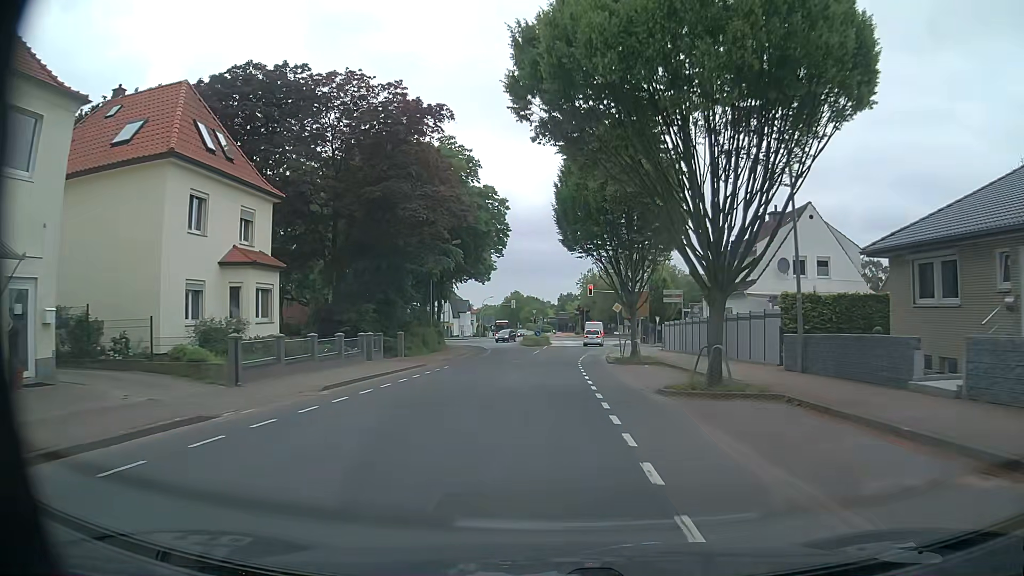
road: unclassified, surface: asphalt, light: Day
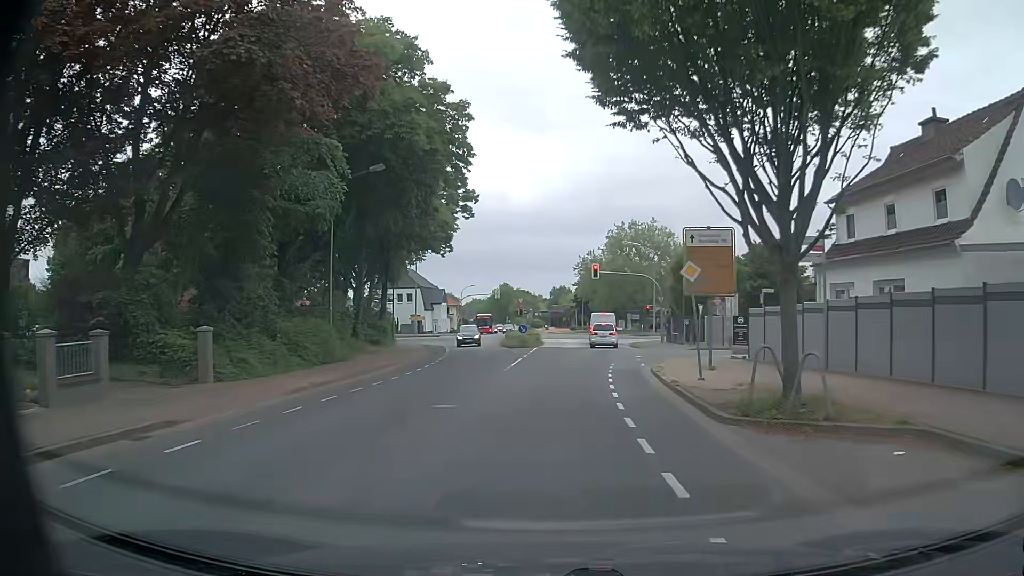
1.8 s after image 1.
(+0.2, +20.4) m; +1°
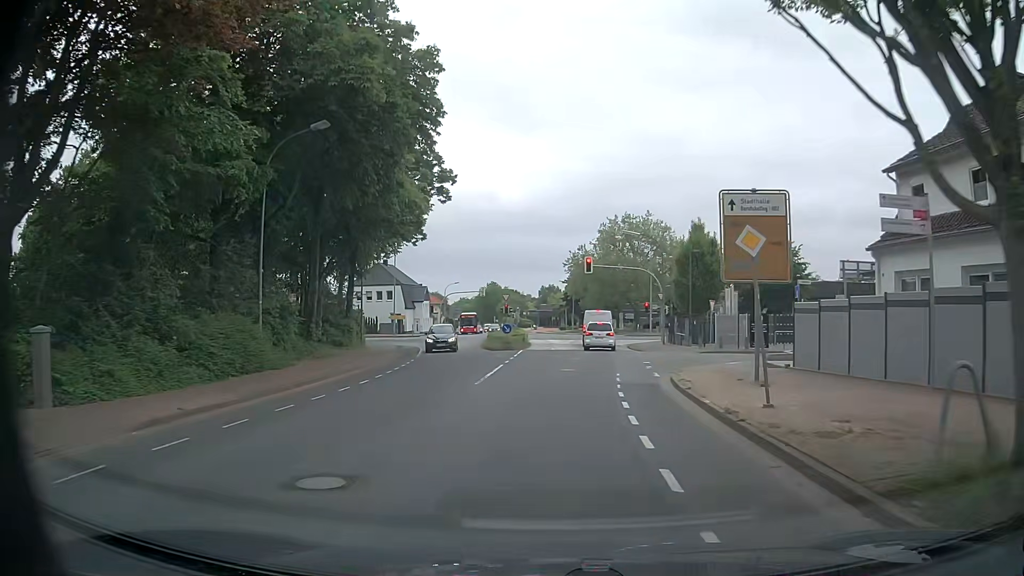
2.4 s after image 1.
(0.0, +5.7) m; +1°
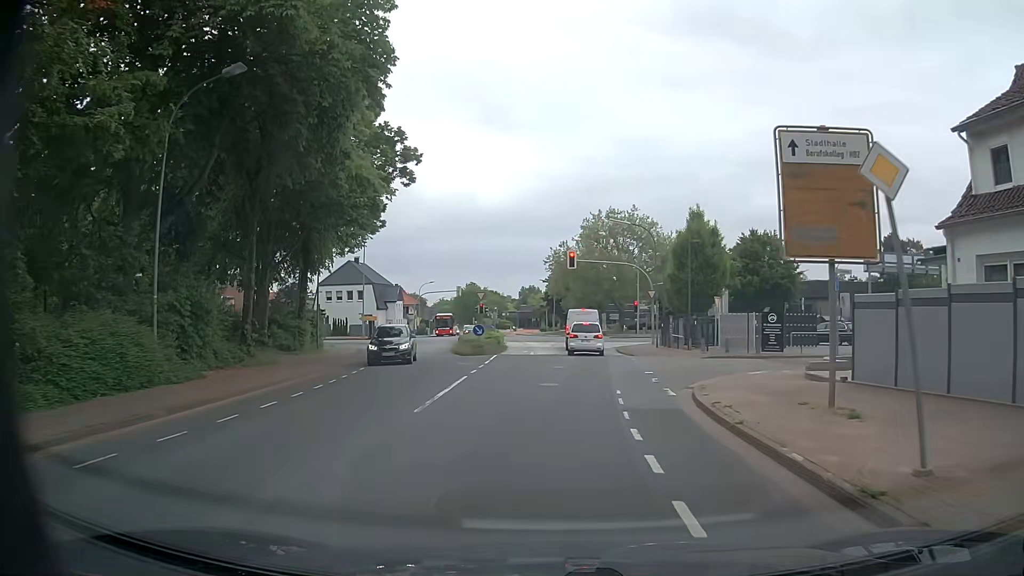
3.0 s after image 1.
(0.0, +5.1) m; +1°
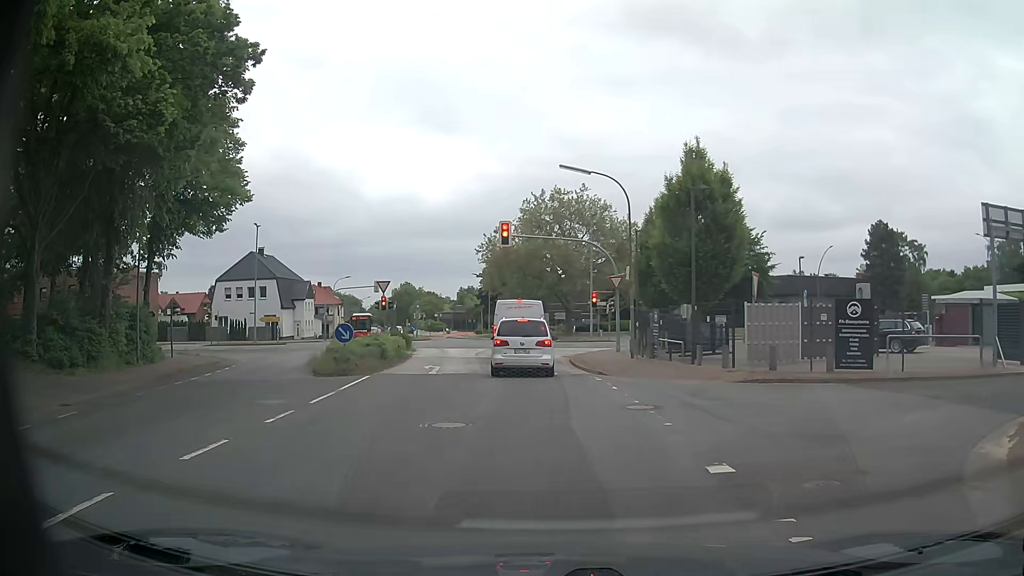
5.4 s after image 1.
(+0.8, +13.4) m; +6°
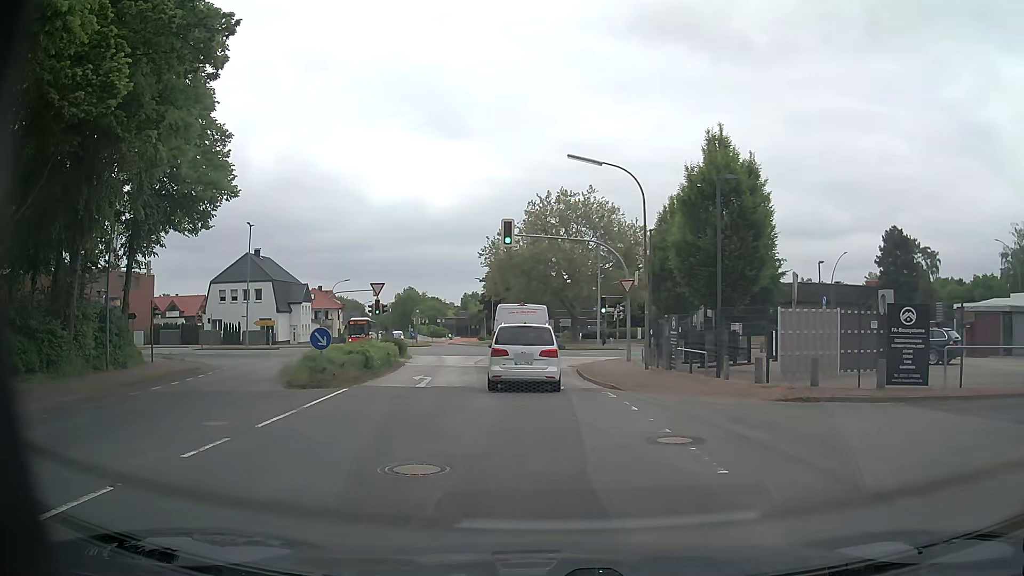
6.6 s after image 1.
(-0.1, +2.4) m; -2°
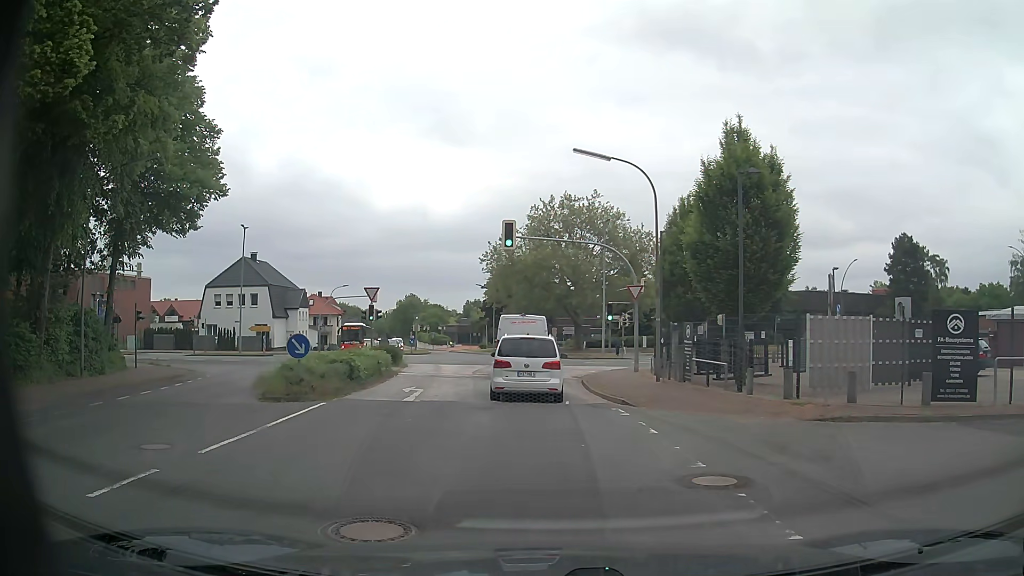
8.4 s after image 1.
(0.0, +2.0) m; +1°
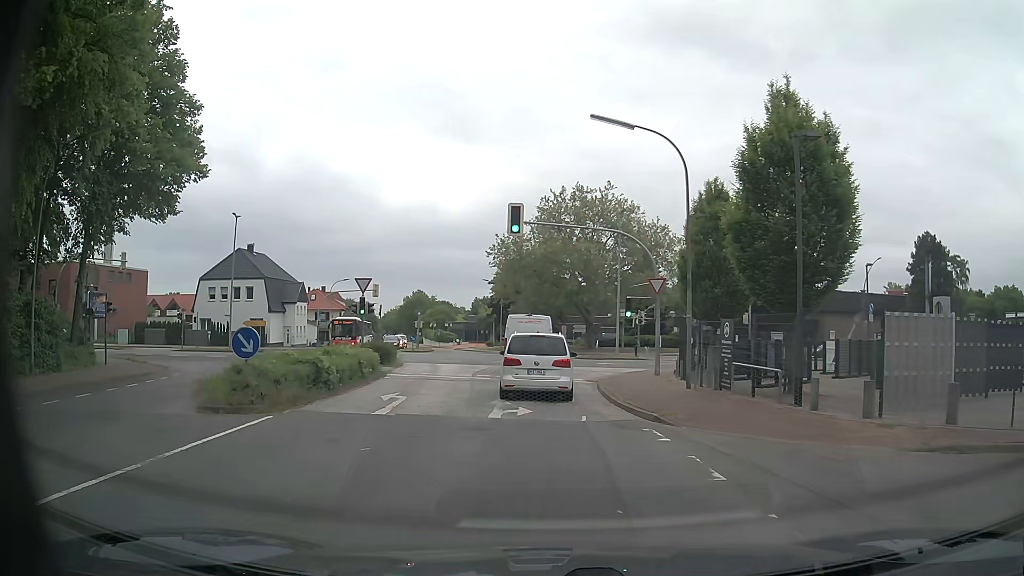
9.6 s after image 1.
(0.0, +3.8) m; -2°
(0, +10) (0, +20) (0, +30) (+3, +40) (+11, +44) (+21, +46) (+31, +47) (+41, +49) (+51, +51) (+61, +52) m
